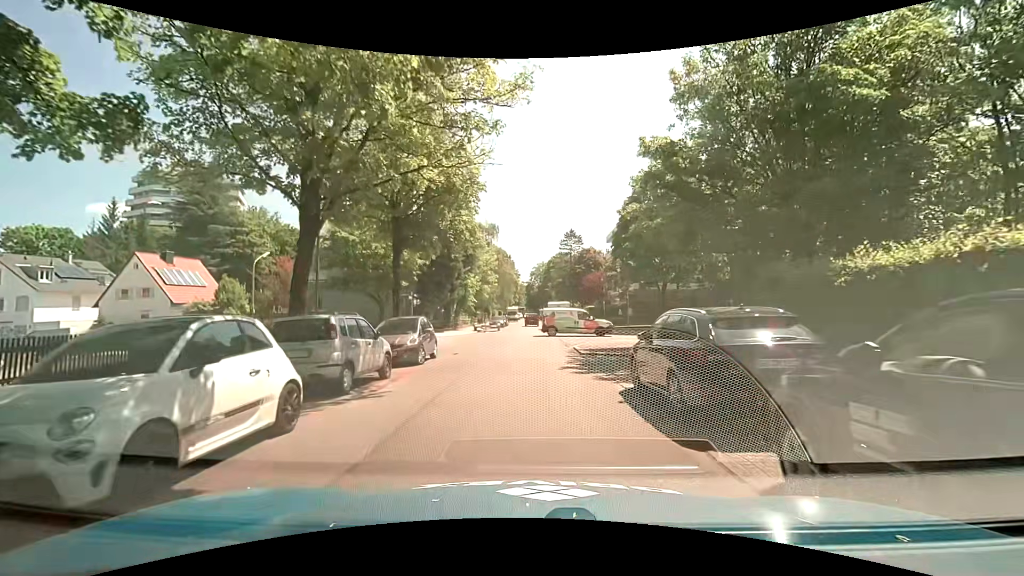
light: Day
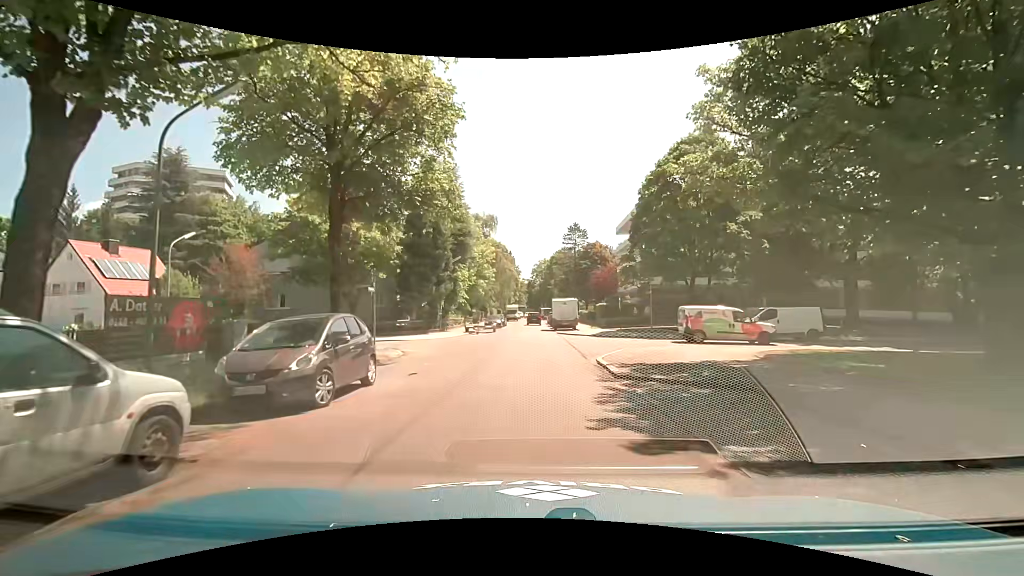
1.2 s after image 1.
(-0.1, +7.2) m; 0°
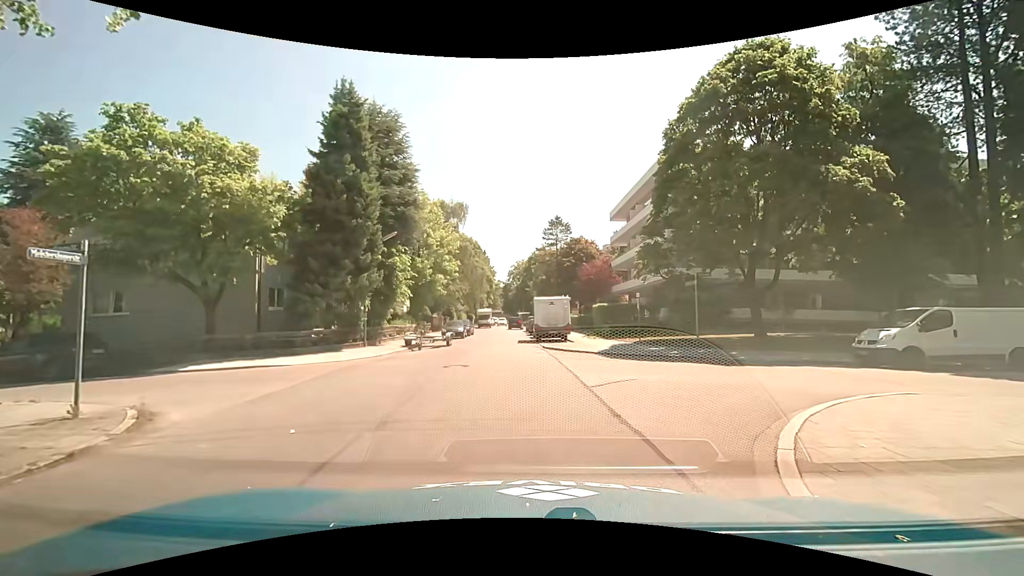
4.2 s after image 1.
(+0.1, +13.2) m; +2°
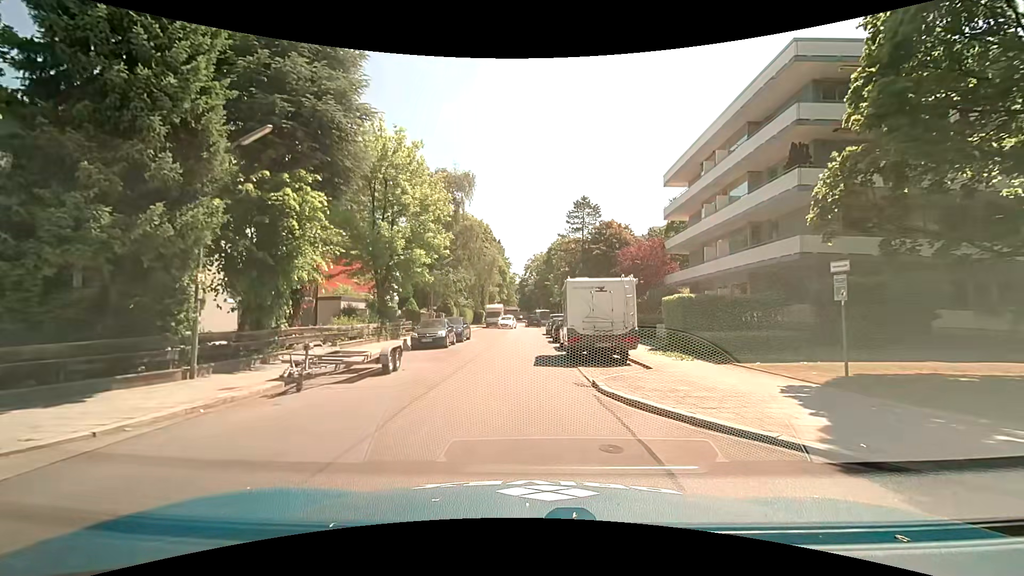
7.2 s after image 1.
(-0.3, +15.0) m; -2°
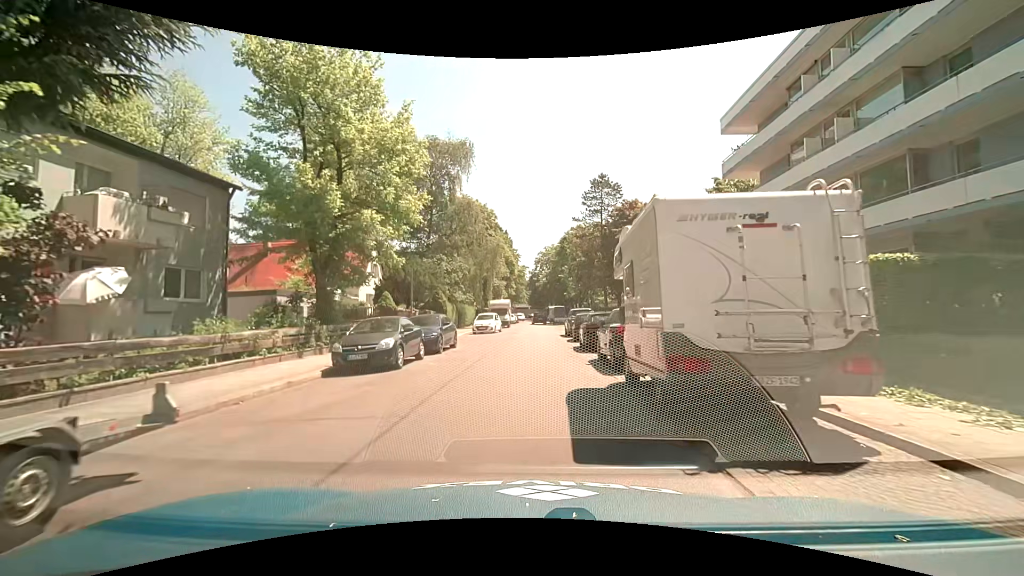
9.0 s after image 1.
(-0.1, +10.7) m; -1°
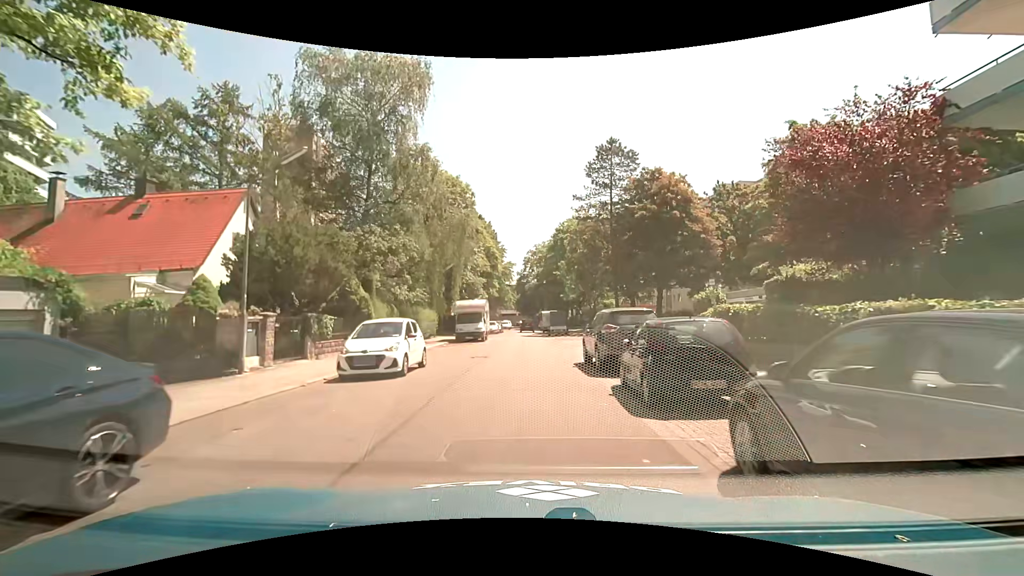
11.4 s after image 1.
(0.0, +17.0) m; +1°
